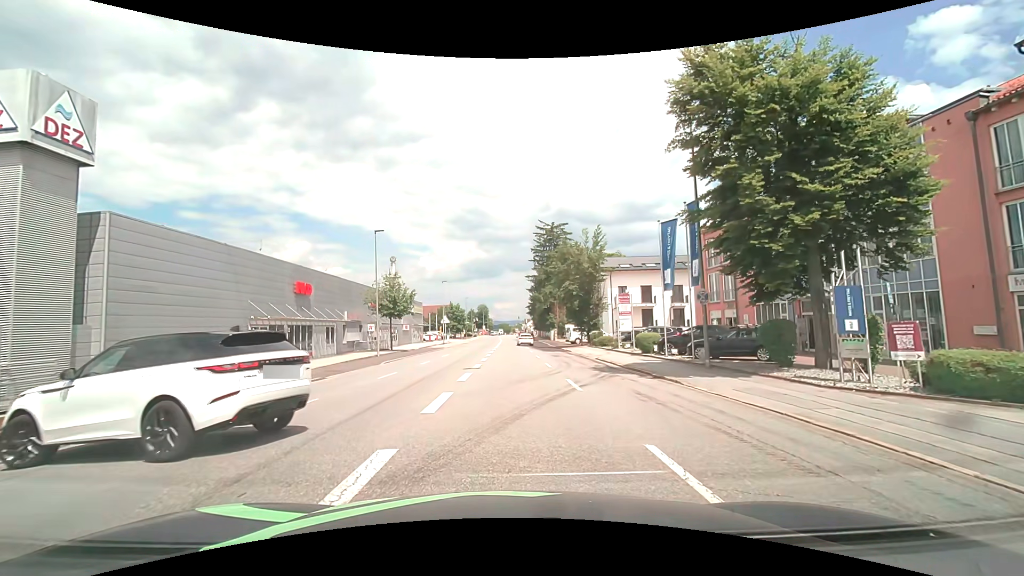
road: tertiary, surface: asphalt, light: Day
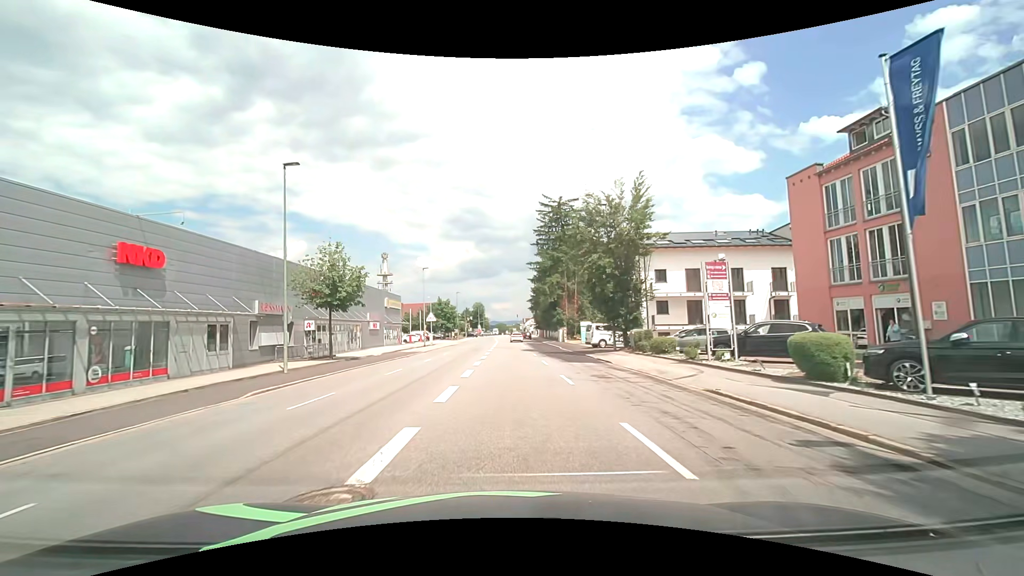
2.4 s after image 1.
(+0.1, +17.3) m; +1°
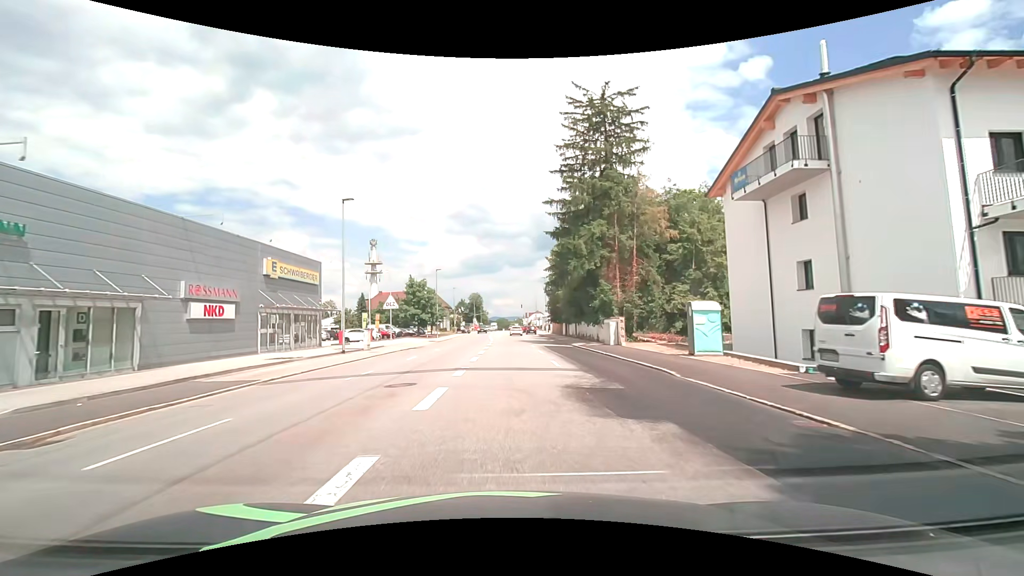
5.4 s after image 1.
(-0.3, +32.4) m; -1°
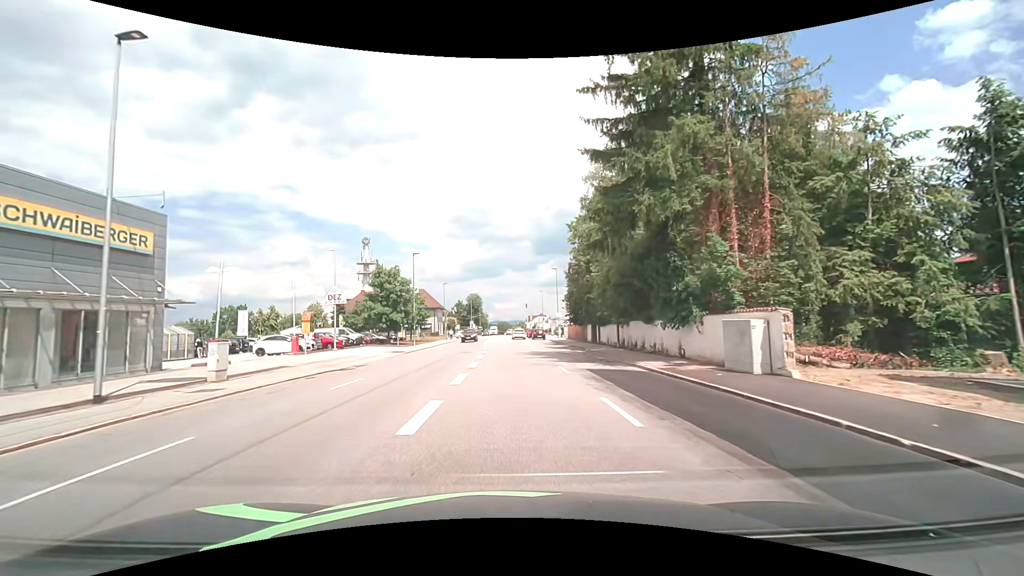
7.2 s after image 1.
(+0.2, +19.6) m; 0°
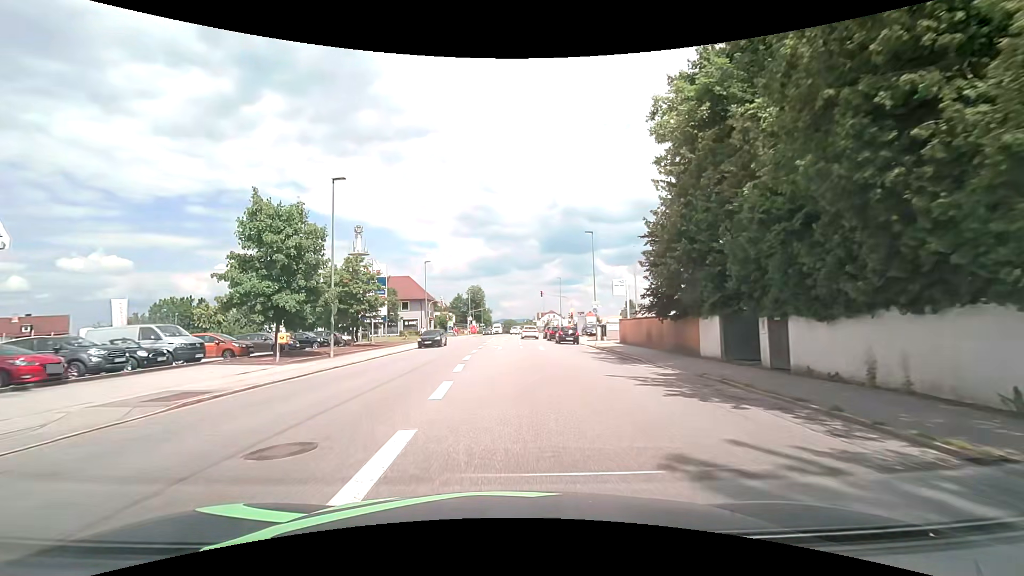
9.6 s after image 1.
(-0.1, +27.2) m; 0°
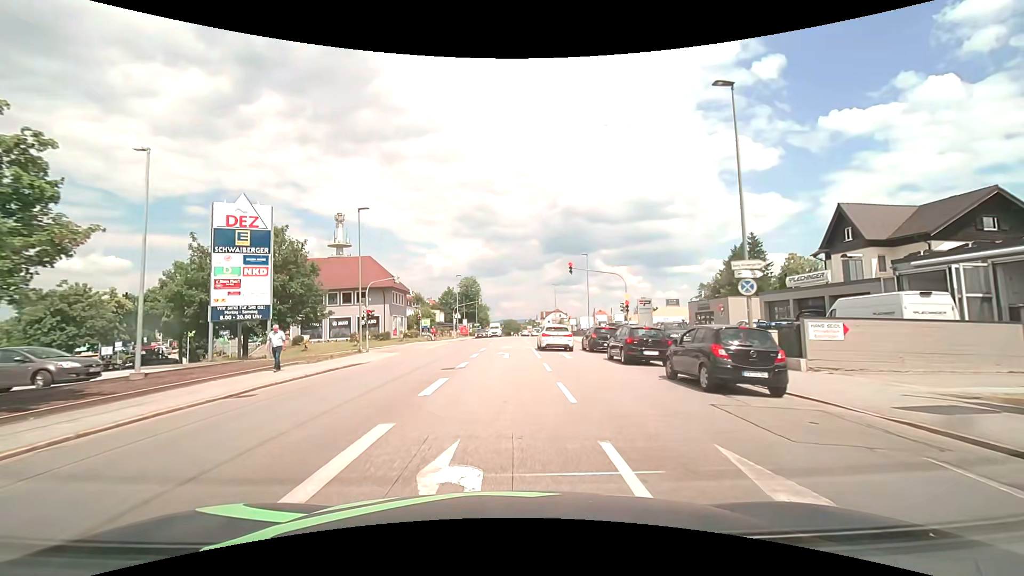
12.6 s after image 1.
(-0.4, +29.2) m; 0°
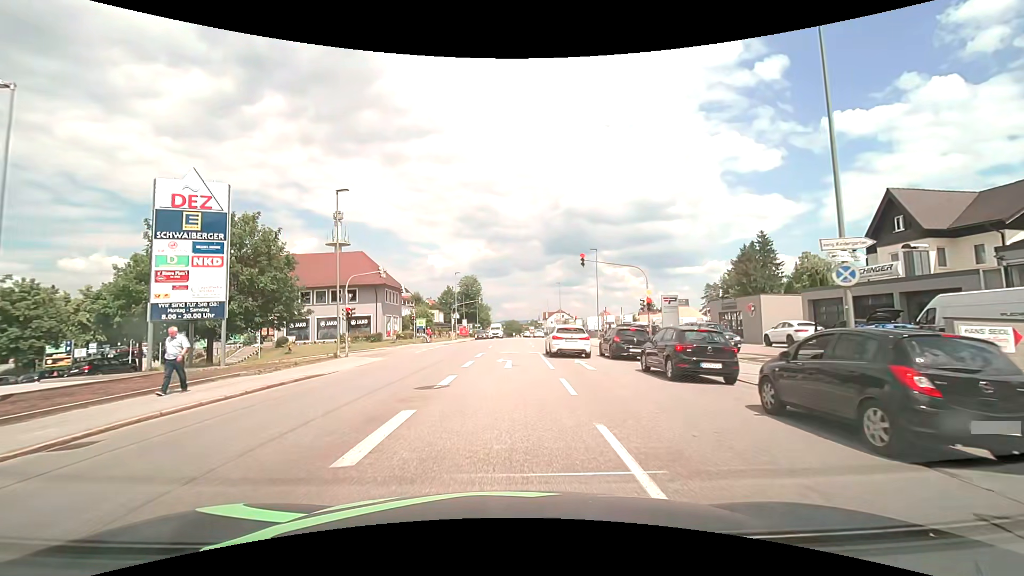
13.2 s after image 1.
(0.0, +4.9) m; -1°
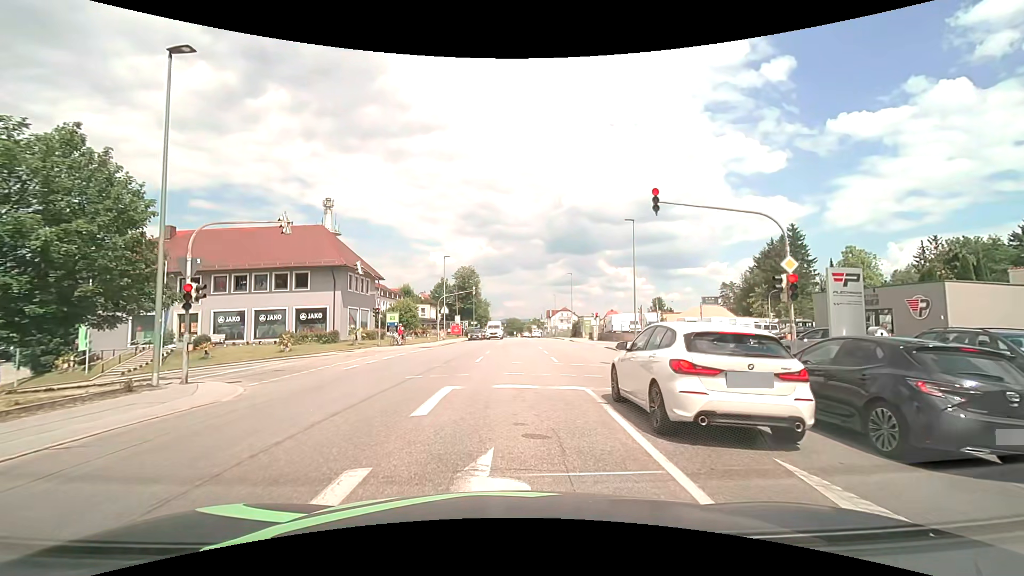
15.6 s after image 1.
(0.0, +15.0) m; 0°
